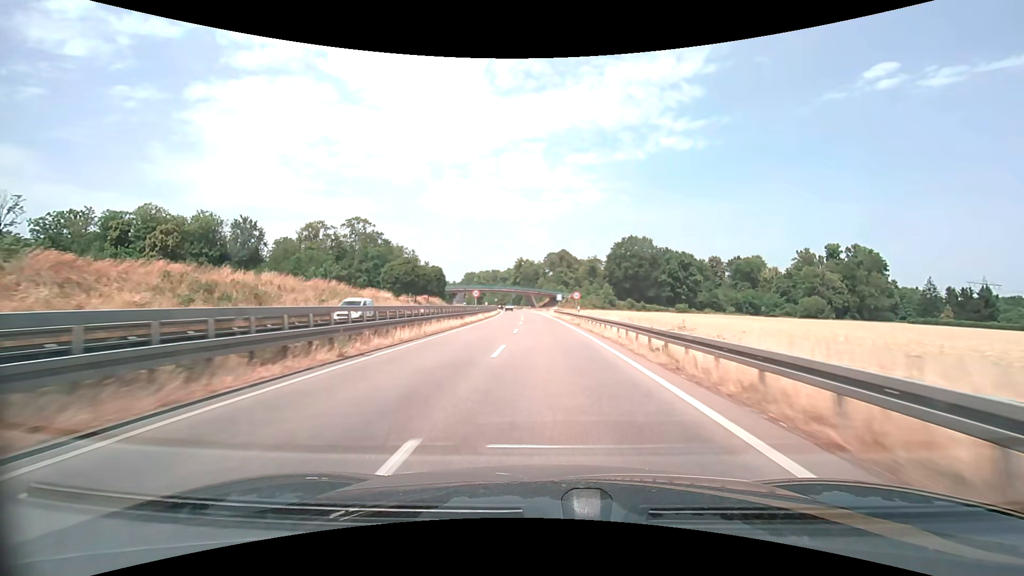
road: trunk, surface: asphalt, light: Day
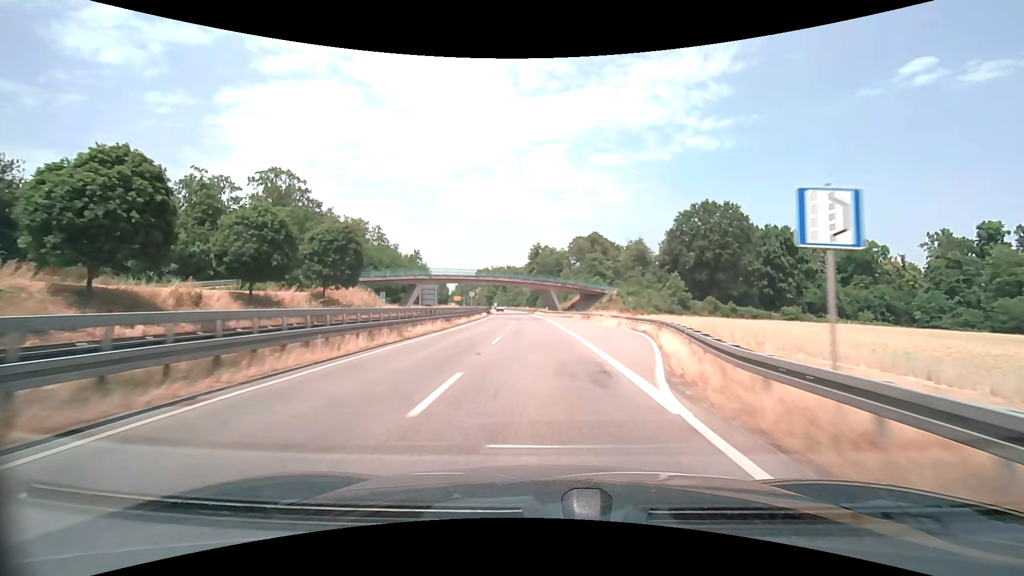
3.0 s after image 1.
(-1.3, +66.2) m; -3°
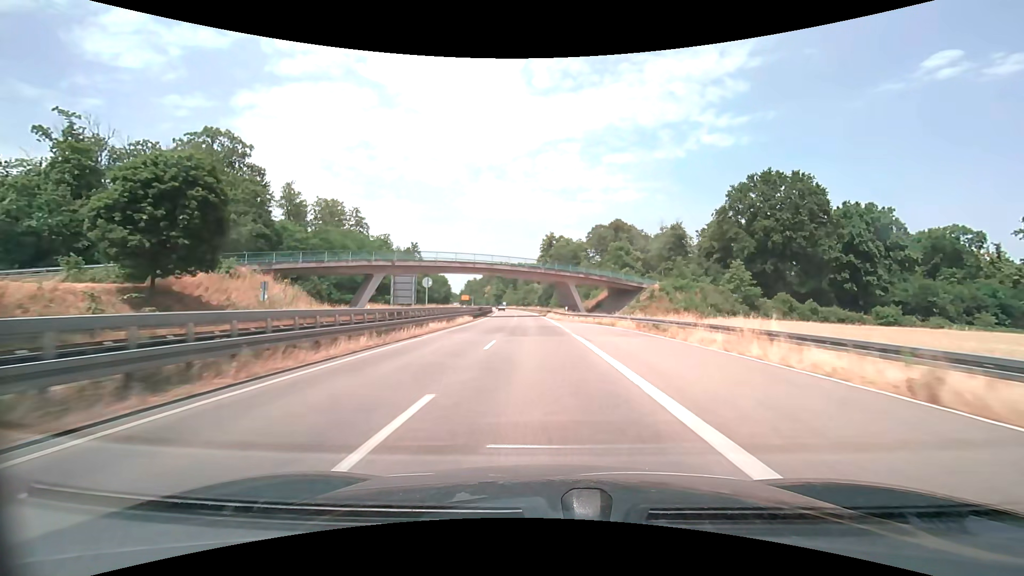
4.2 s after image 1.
(-0.3, +26.5) m; -1°
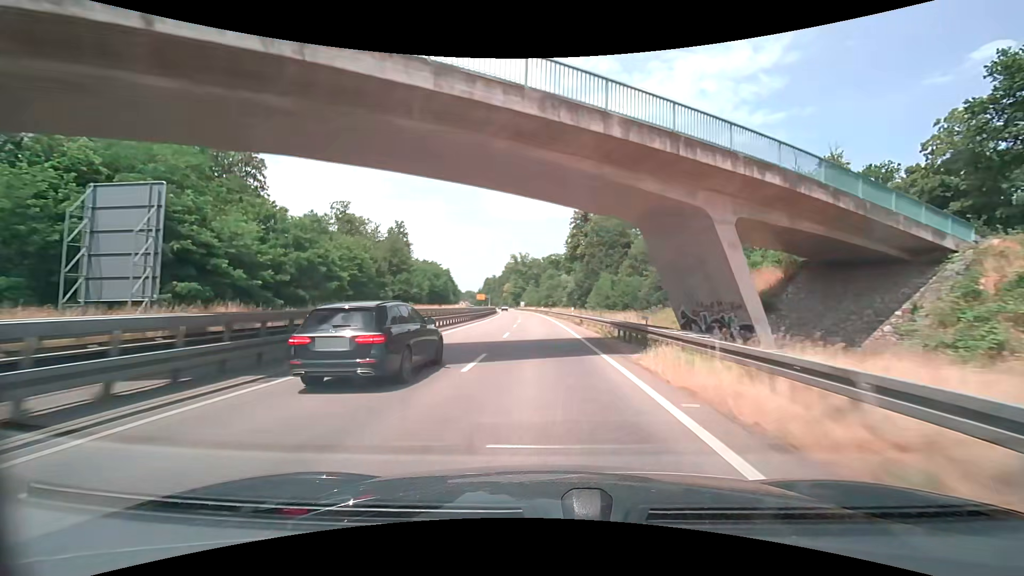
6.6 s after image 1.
(-1.3, +52.9) m; -3°
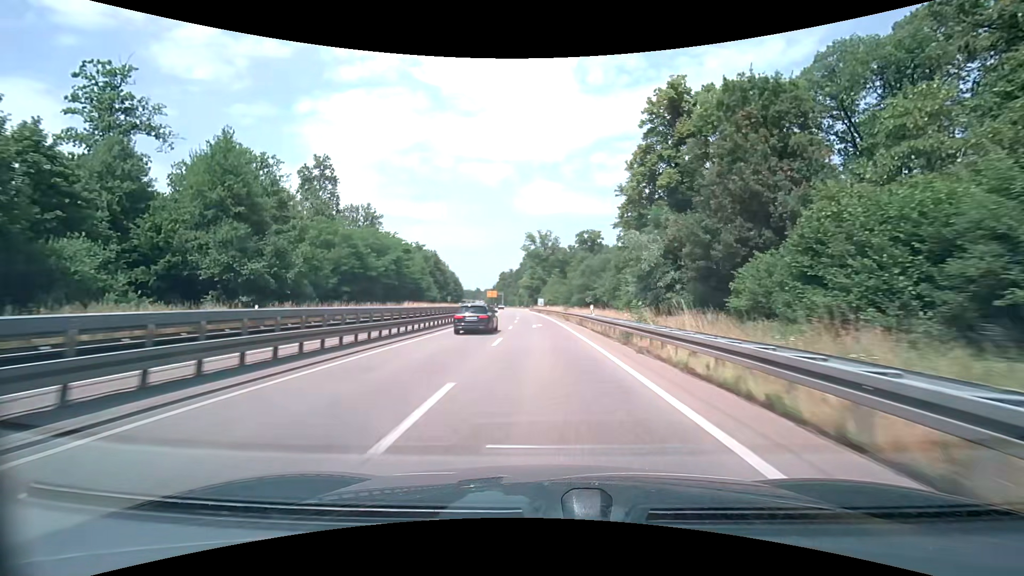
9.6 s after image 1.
(-1.4, +64.9) m; -3°
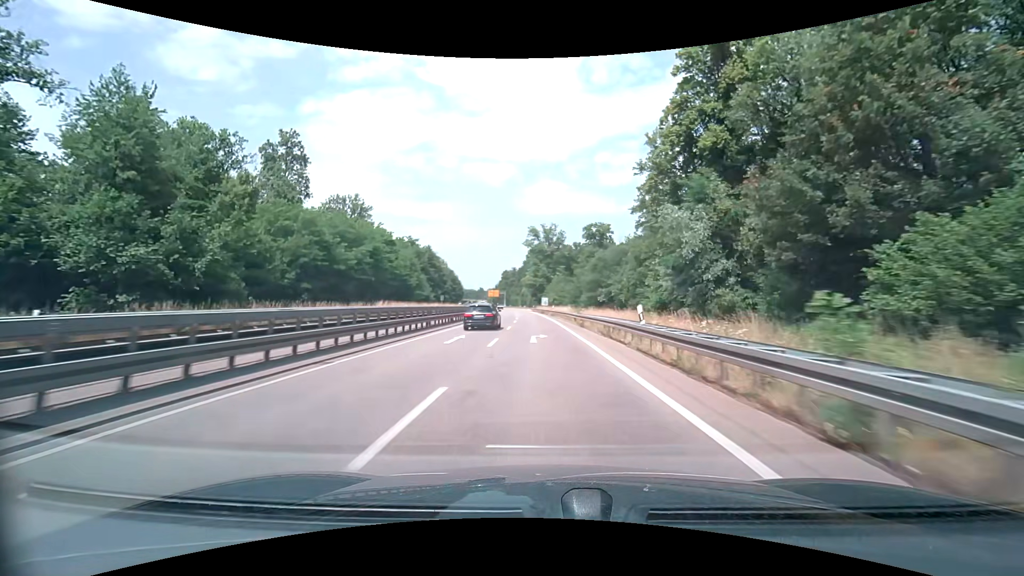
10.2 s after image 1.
(0.0, +12.4) m; 0°
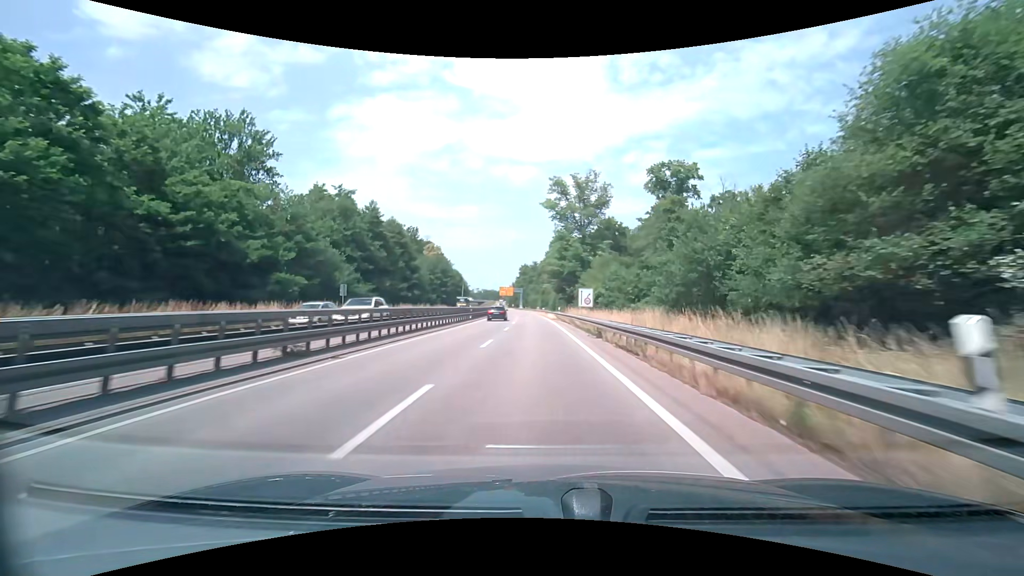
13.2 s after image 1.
(-1.1, +59.0) m; -3°
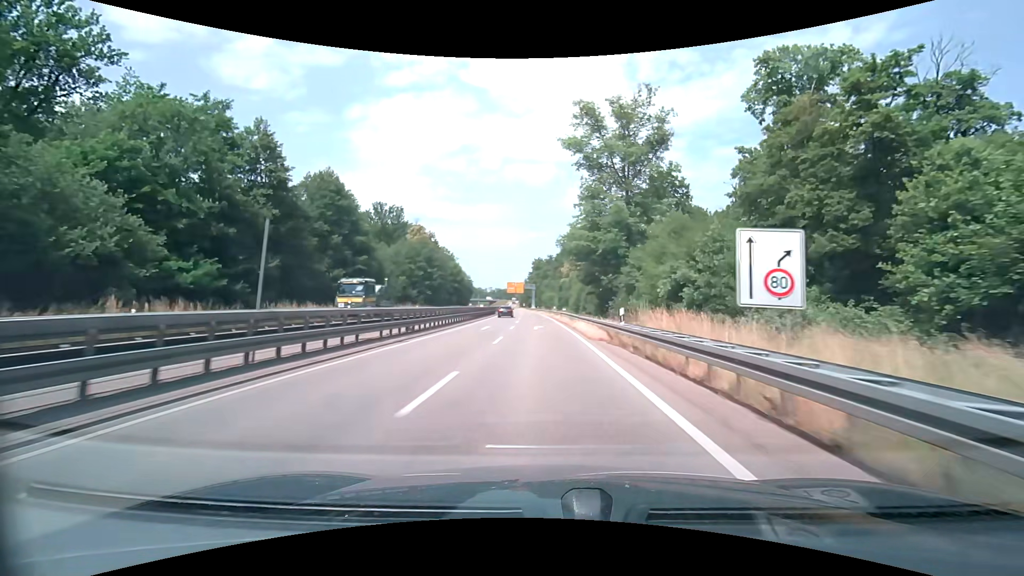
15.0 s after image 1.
(-0.5, +34.0) m; -2°
(0, +10) (0, +20) (-1, +30) (-1, +40) (-1, +50) (-2, +60) (-2, +70) (-3, +80) (-3, +90) (-4, +100) m
